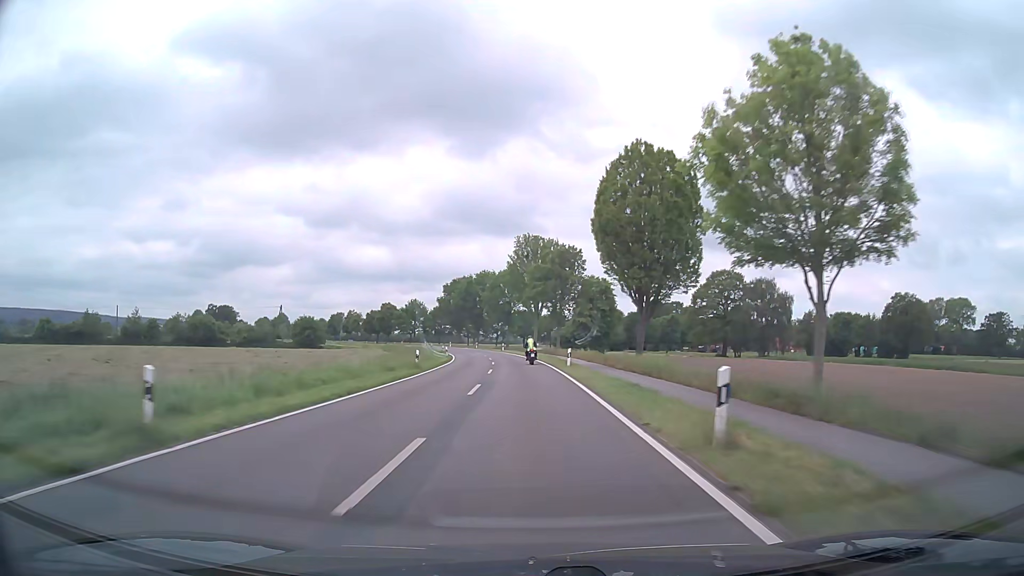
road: secondary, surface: asphalt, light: Day
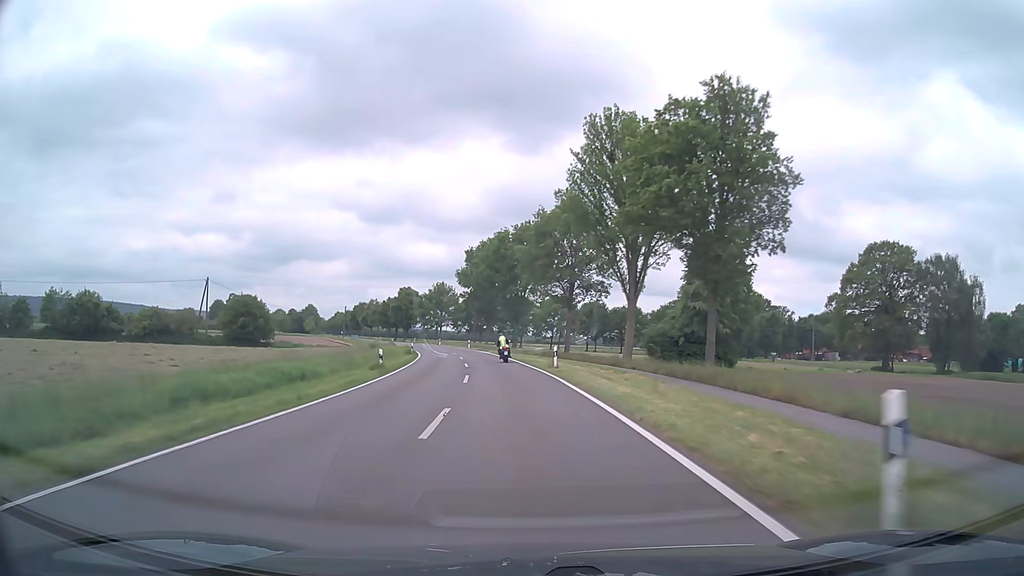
(-1.5, +56.1) m; -5°
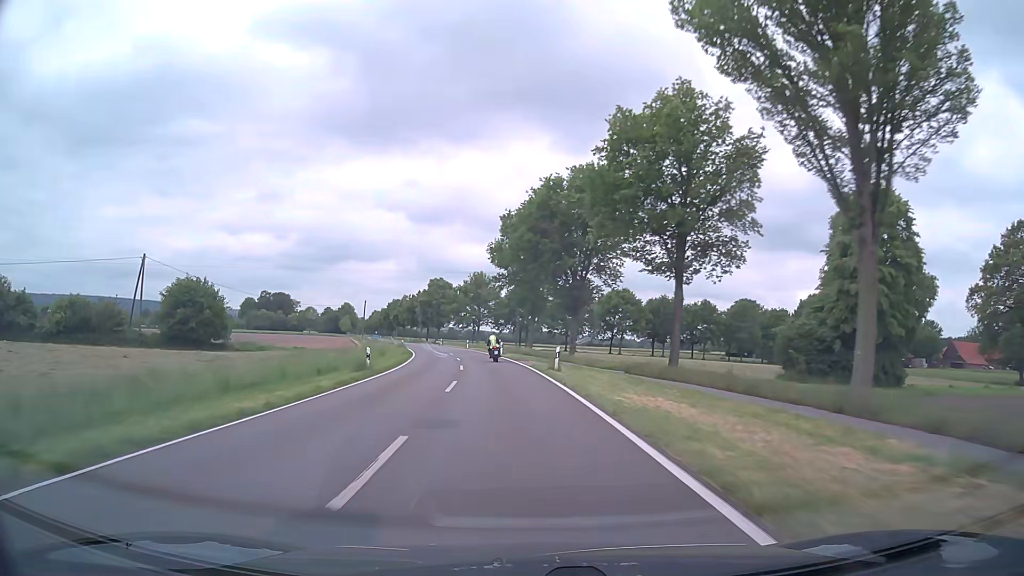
(-1.0, +28.0) m; -4°
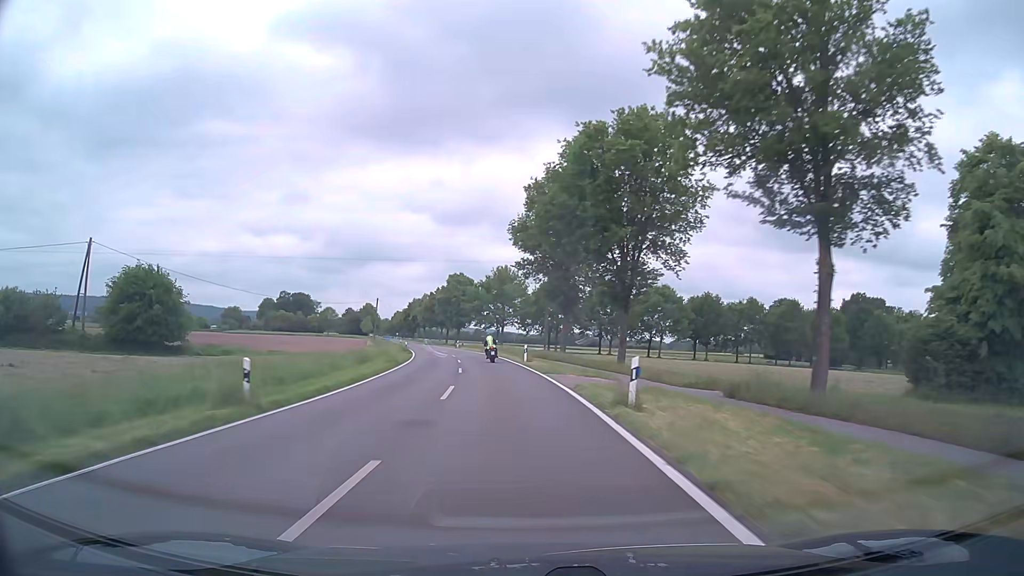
(-0.3, +14.0) m; -2°
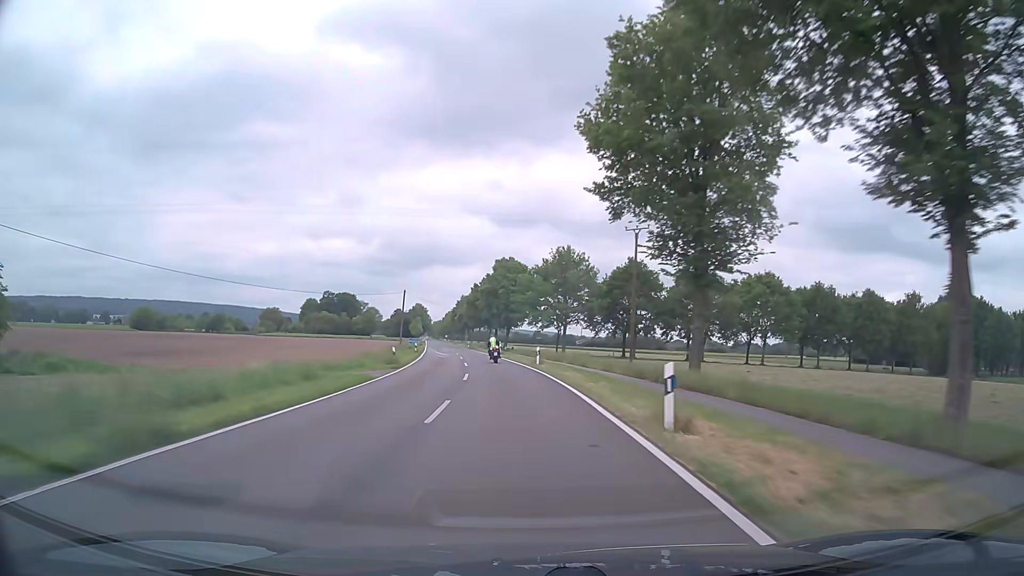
(-1.4, +28.3) m; -5°
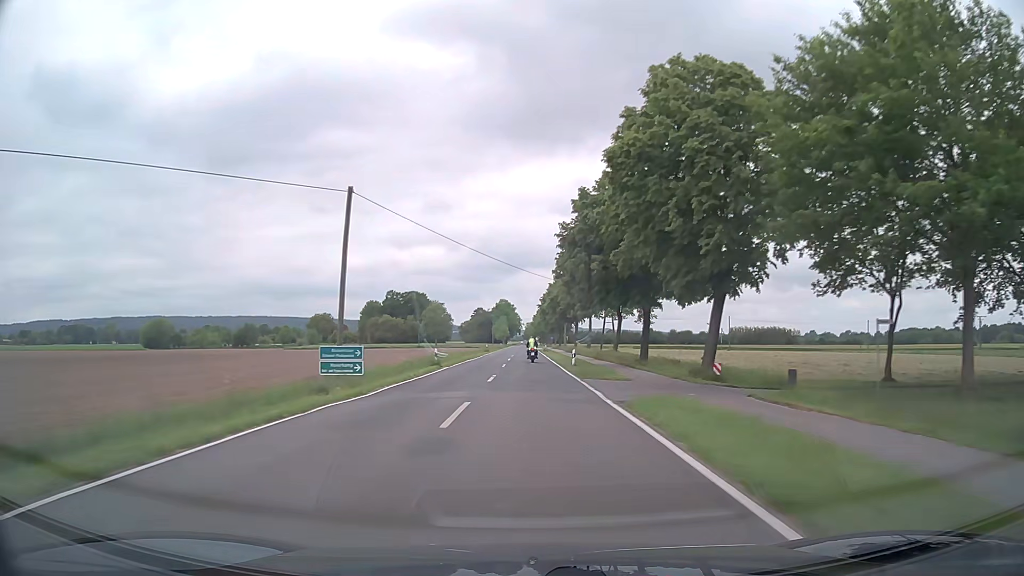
(-6.8, +73.0) m; -9°
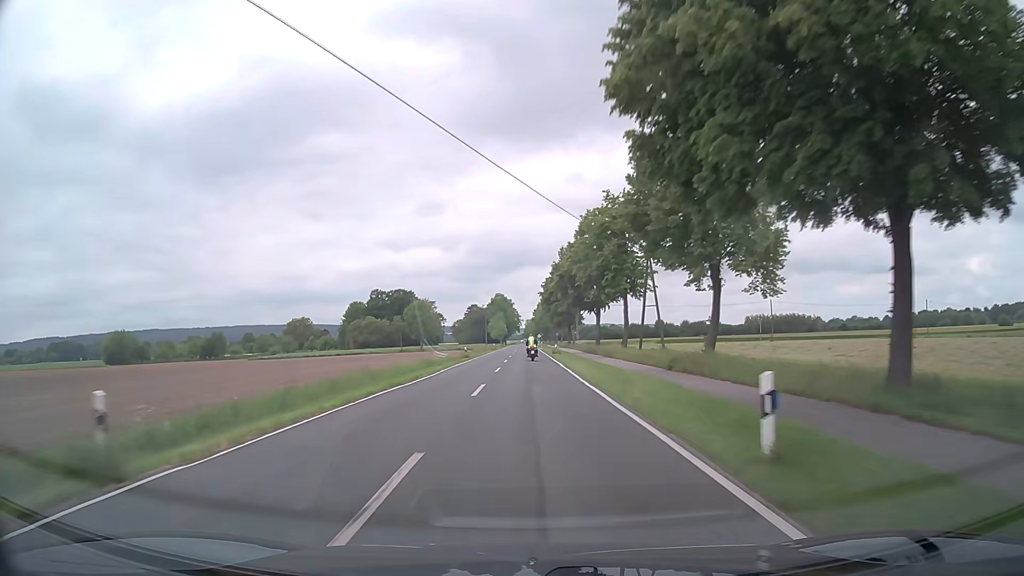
(0.0, +30.2) m; 0°
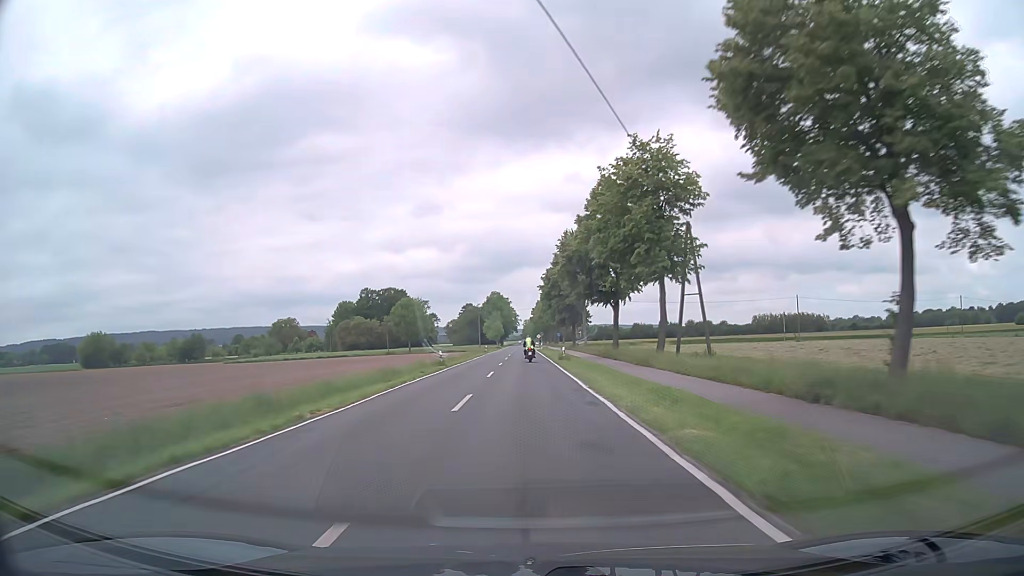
(0.0, +15.1) m; 0°
(0, +10) (0, +20) (0, +30) (0, +40) (0, +50) (0, +60) (0, +70) (0, +80) (0, +90) (0, +100) m
